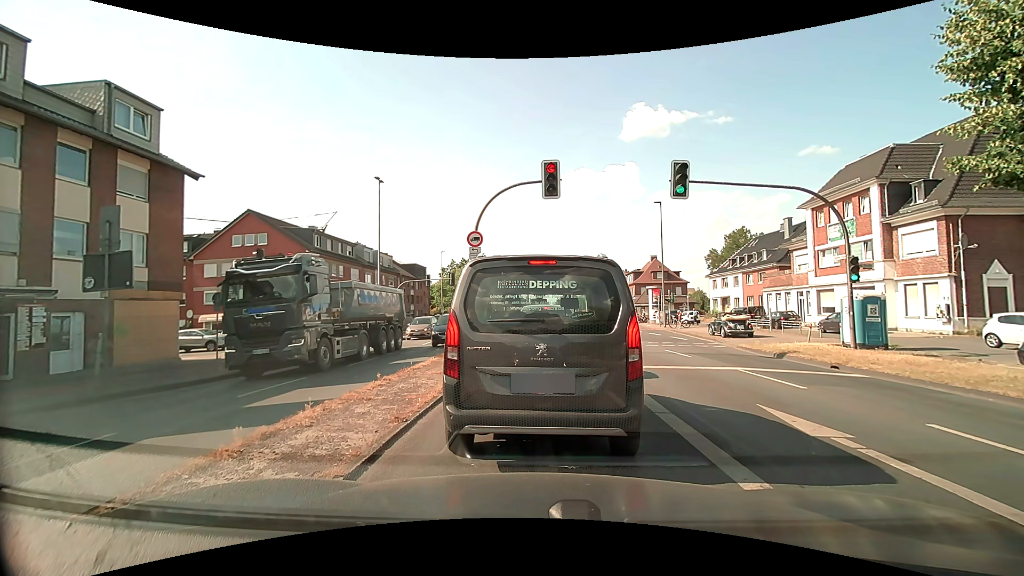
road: primary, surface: asphalt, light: Day
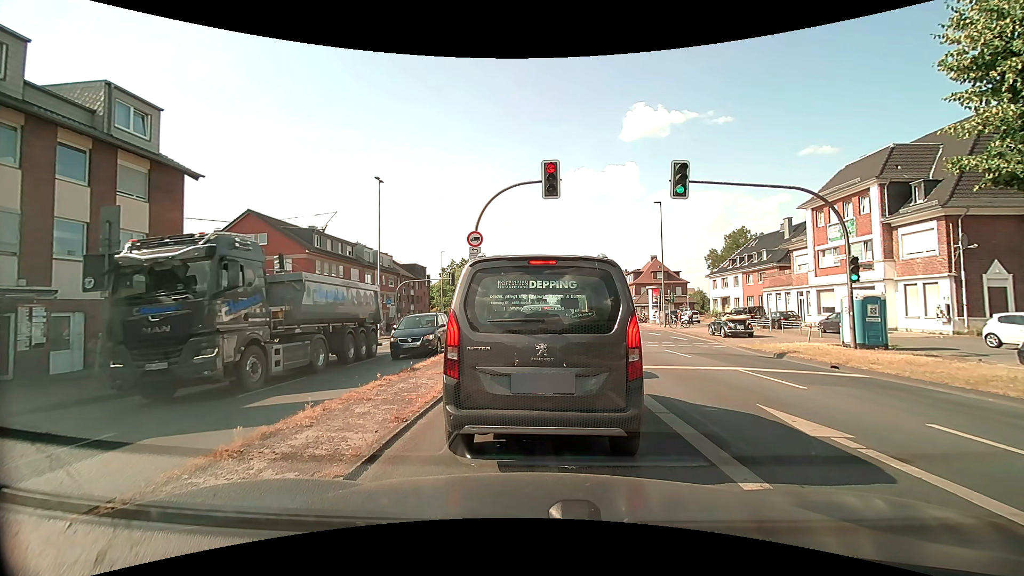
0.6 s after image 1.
(0.0, 0.0) m; 0°
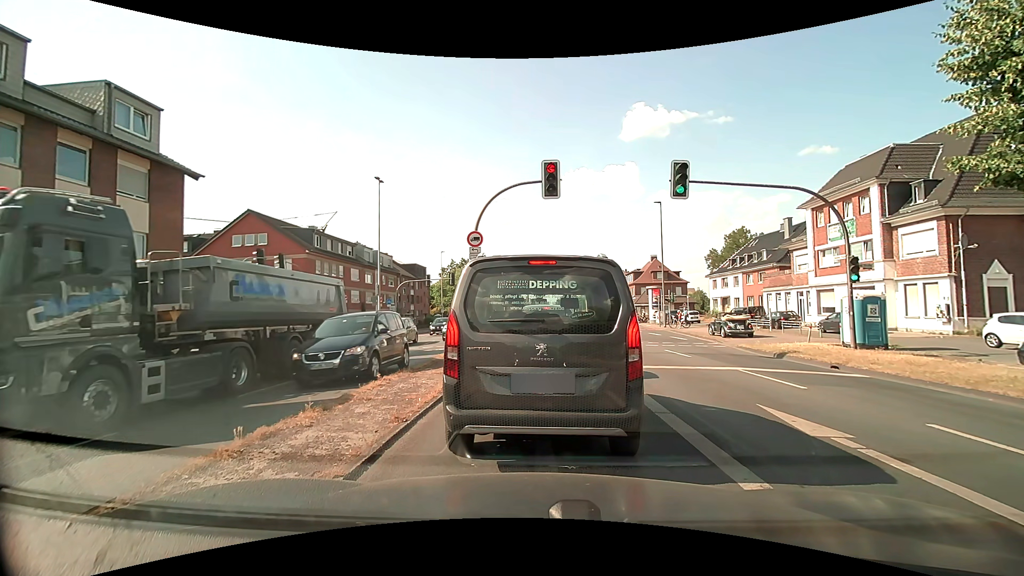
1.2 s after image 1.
(0.0, 0.0) m; 0°
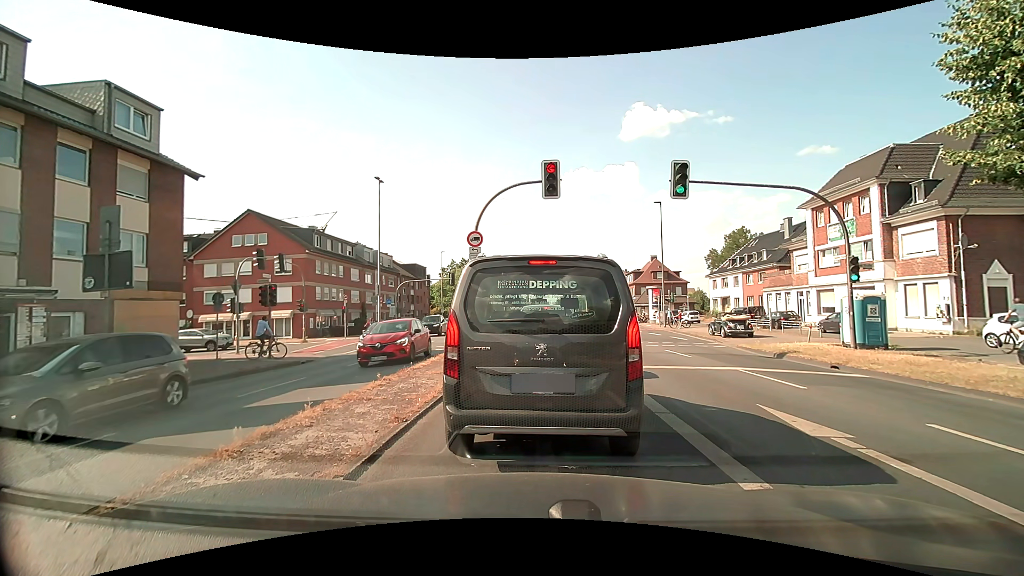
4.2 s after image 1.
(0.0, 0.0) m; 0°
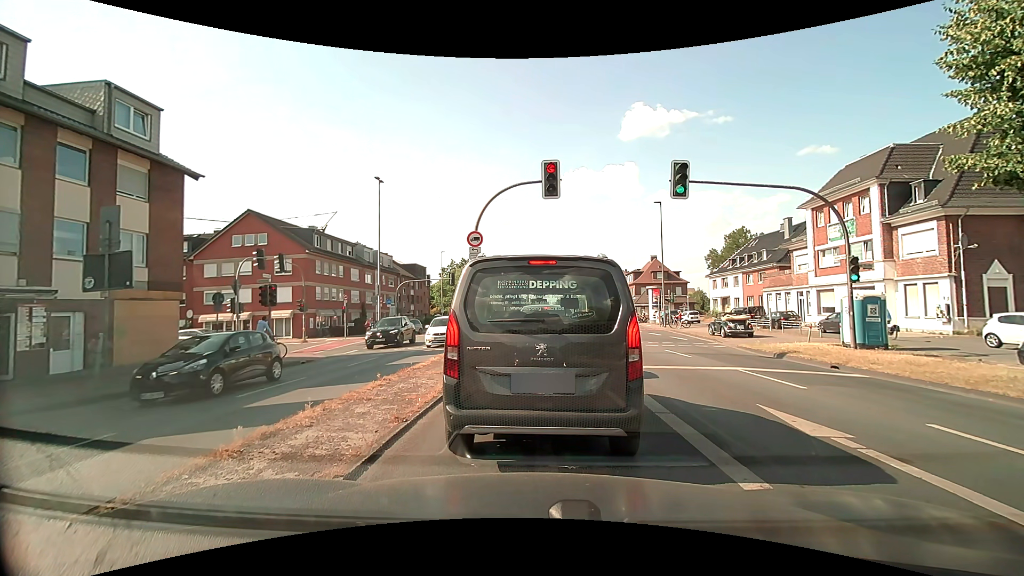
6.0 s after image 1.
(0.0, 0.0) m; 0°
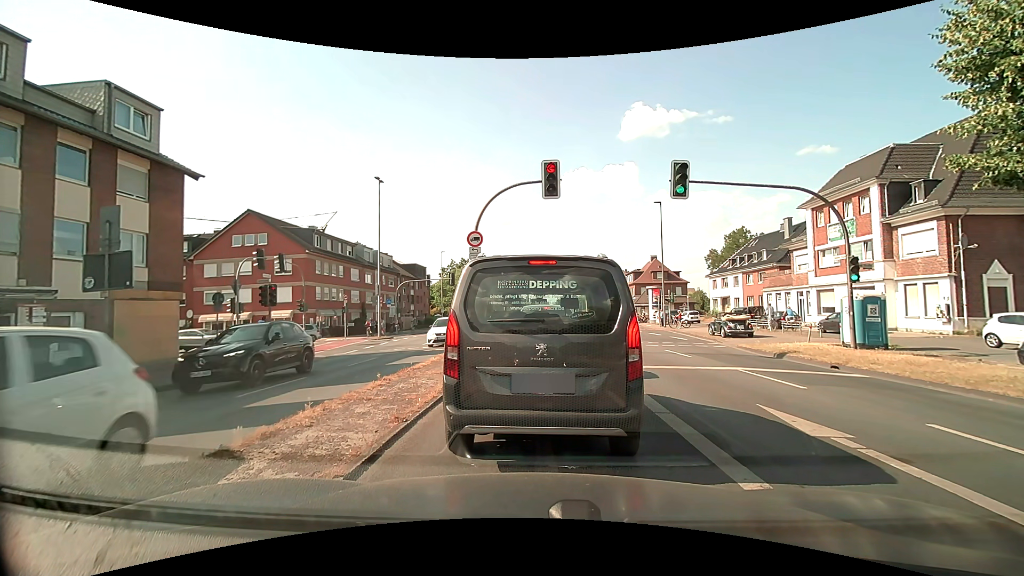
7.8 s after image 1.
(0.0, 0.0) m; 0°
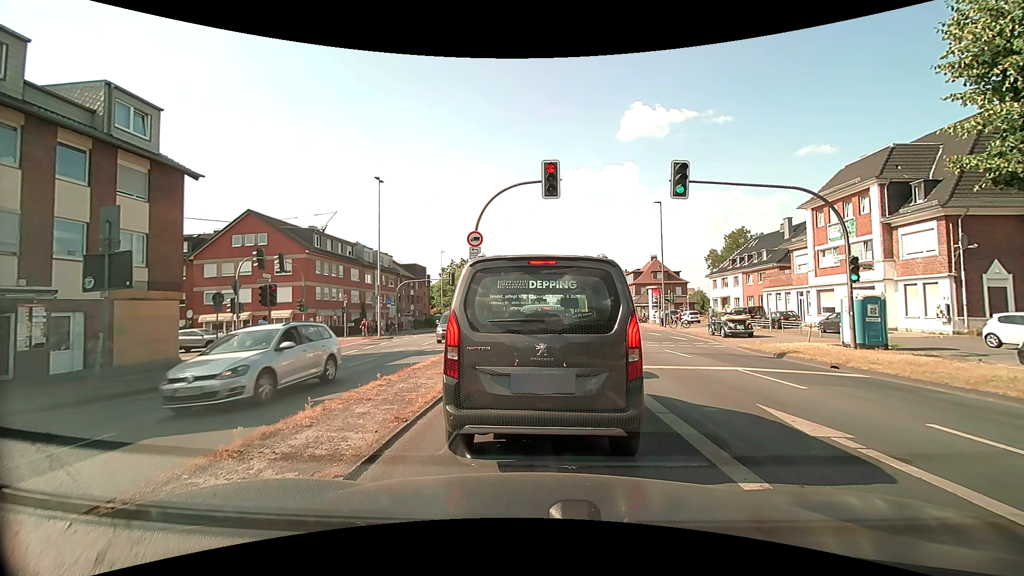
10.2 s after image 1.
(0.0, 0.0) m; 0°
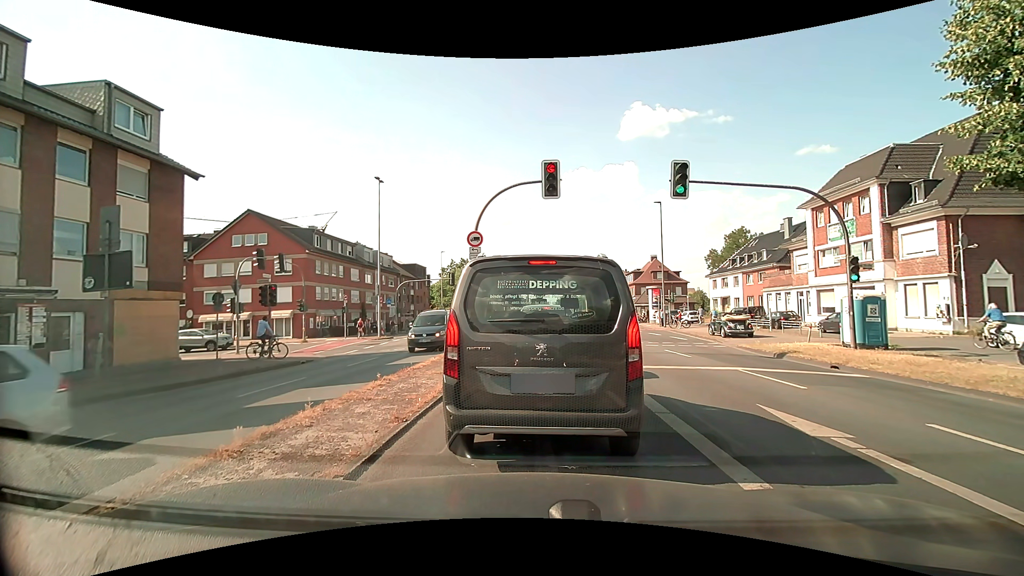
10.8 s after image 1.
(0.0, 0.0) m; 0°
(0, +10) (0, +20) (0, +30) (-4, +39) (-12, +44) (-22, +43) (-32, +41) (-42, +39) (-52, +38) (-62, +36) m
